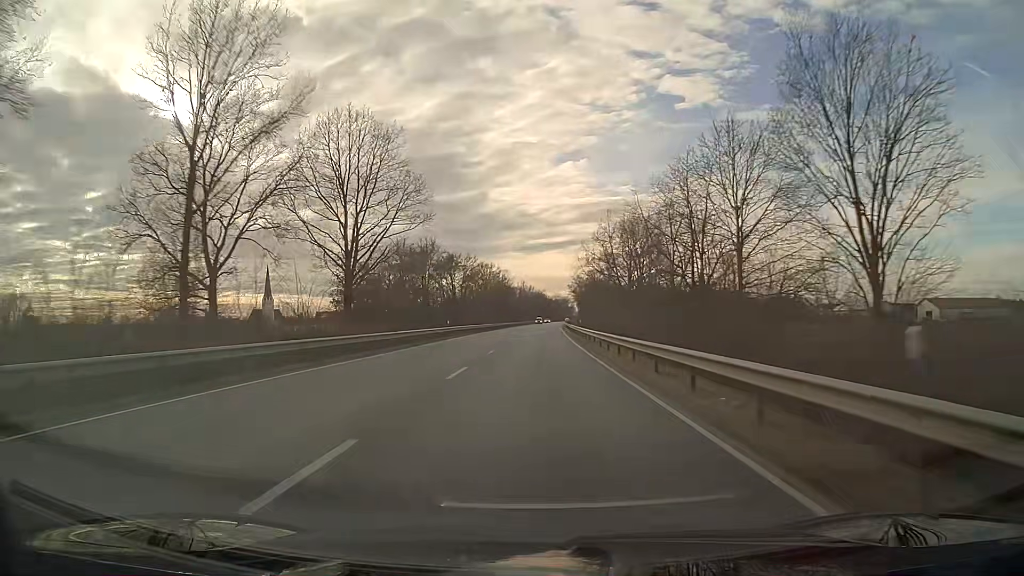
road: primary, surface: asphalt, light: Day
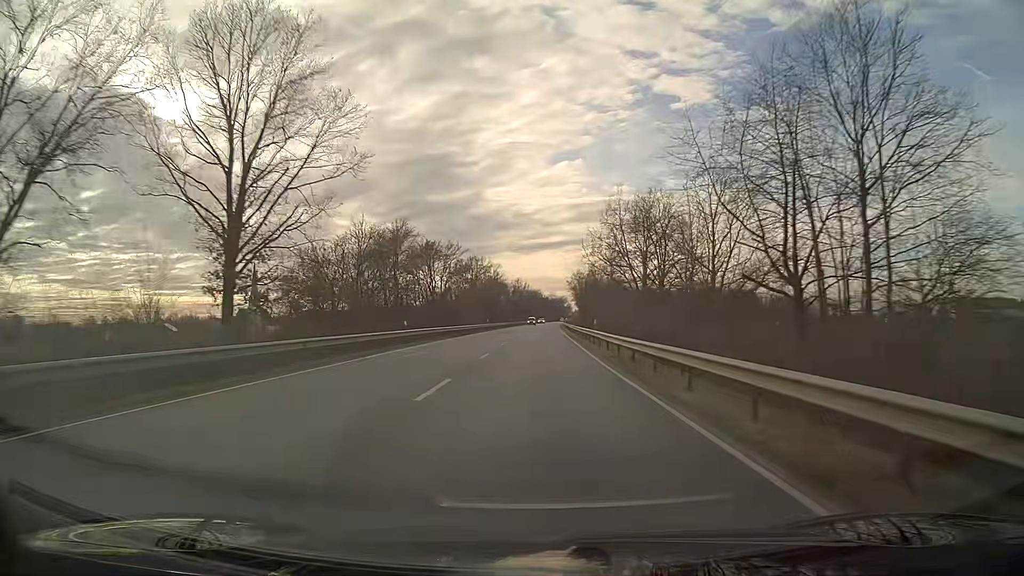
(0.0, +15.8) m; 0°
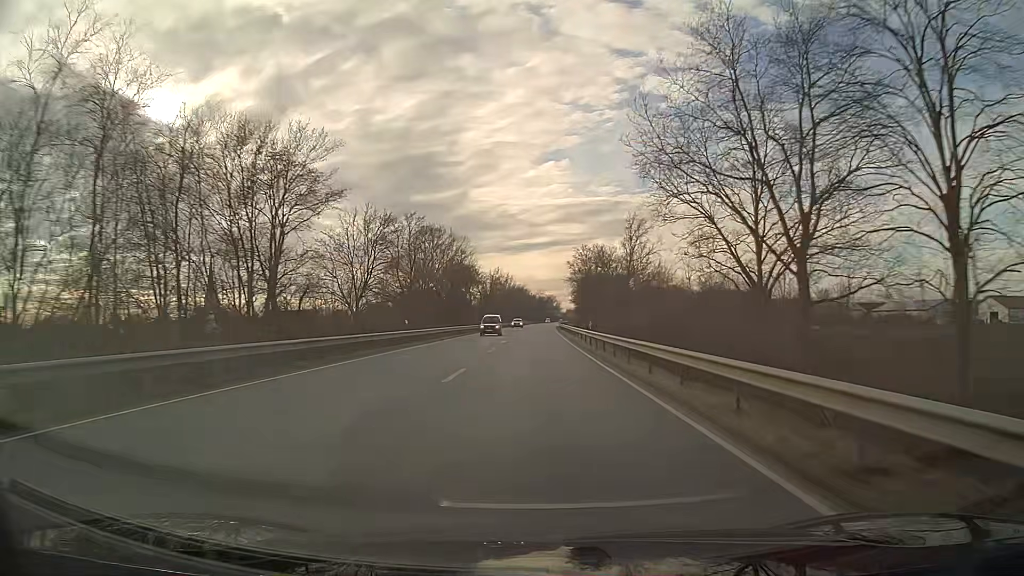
(+0.4, +47.4) m; +1°
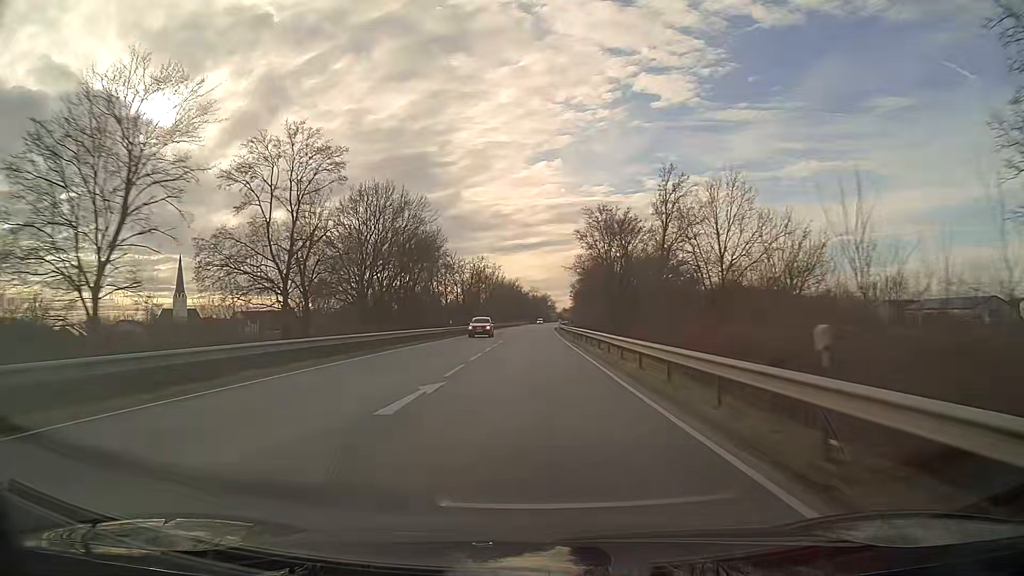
(+0.1, +31.6) m; 0°
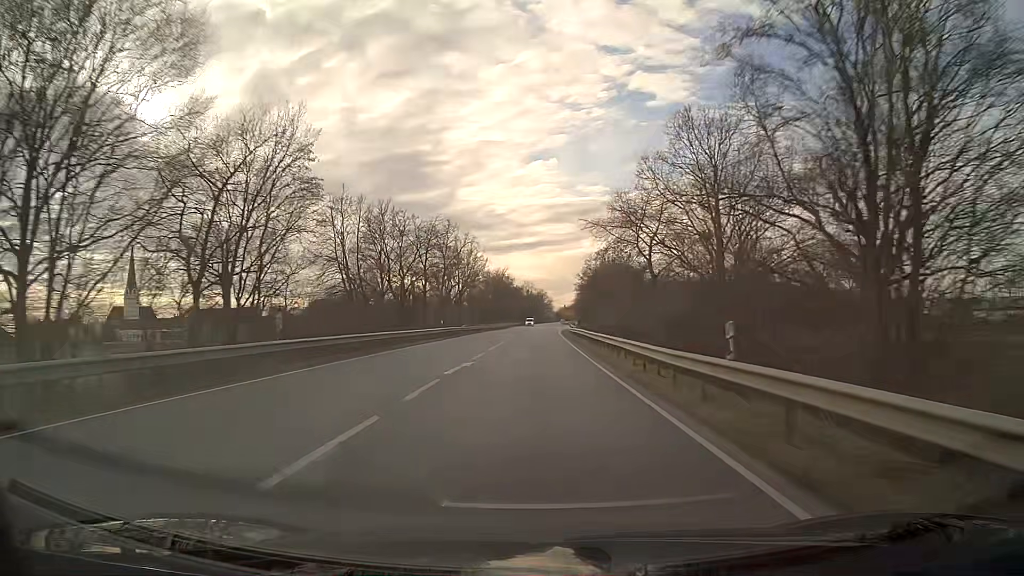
(+0.3, +47.4) m; +1°
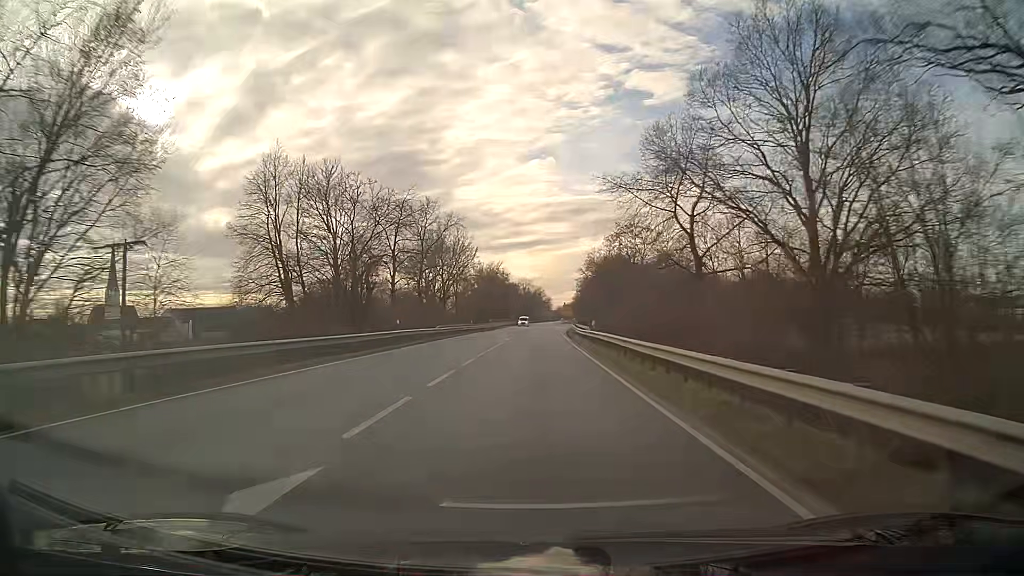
(0.0, +15.8) m; 0°
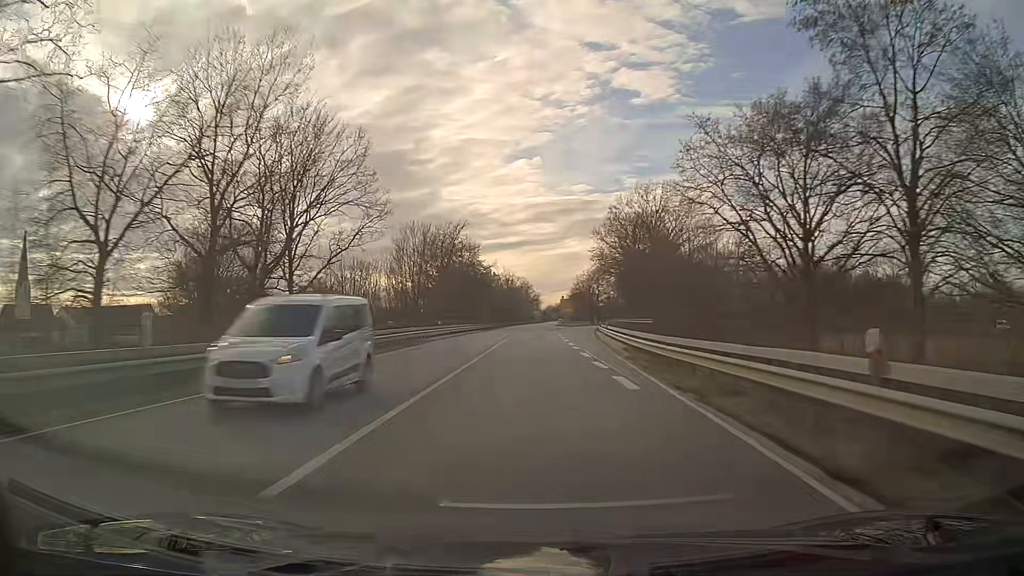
(+0.6, +63.2) m; +1°
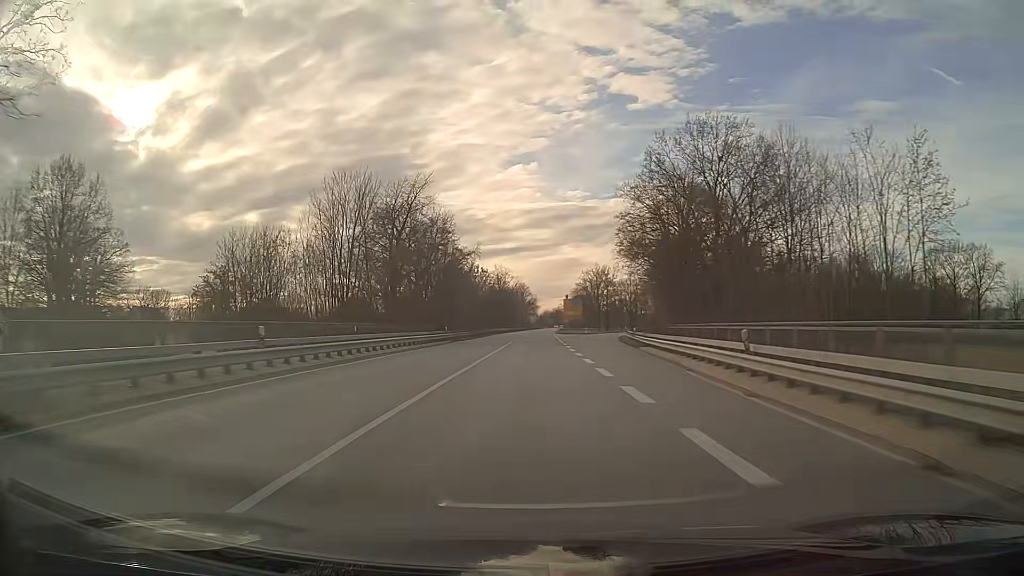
(0.0, +31.6) m; 0°
